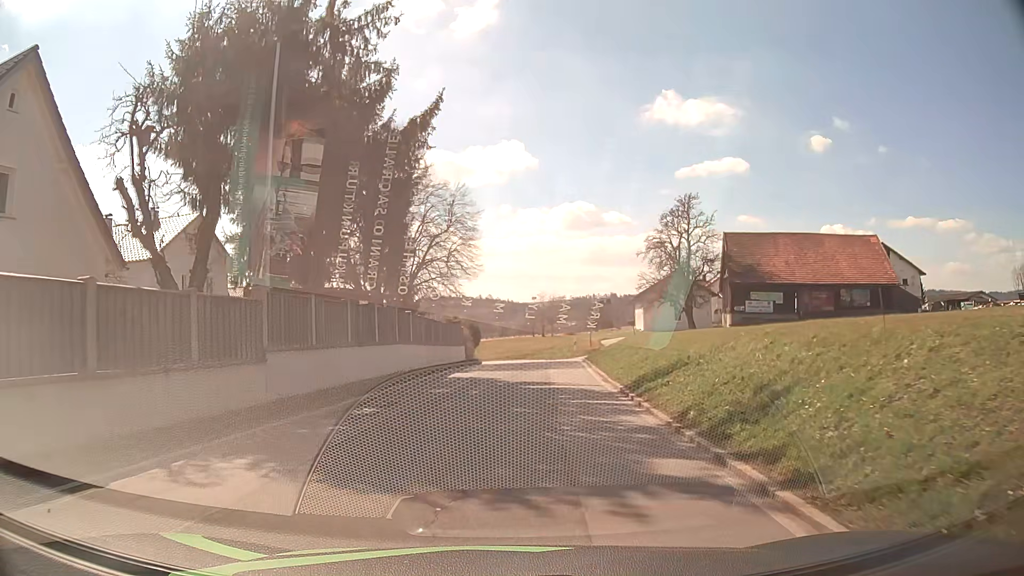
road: tertiary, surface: asphalt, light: Day
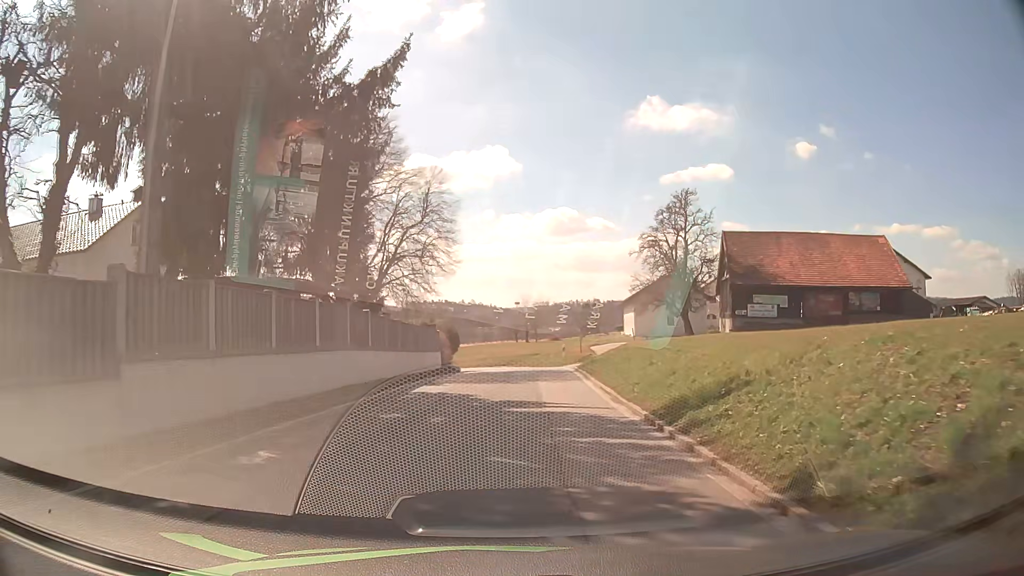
(+0.1, +4.8) m; +2°
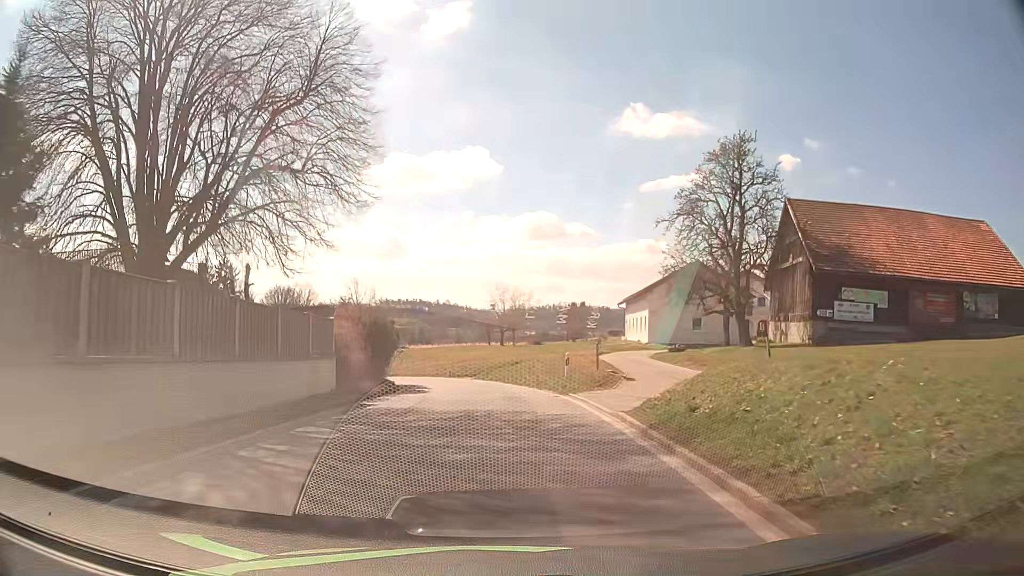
(+0.5, +19.5) m; +3°
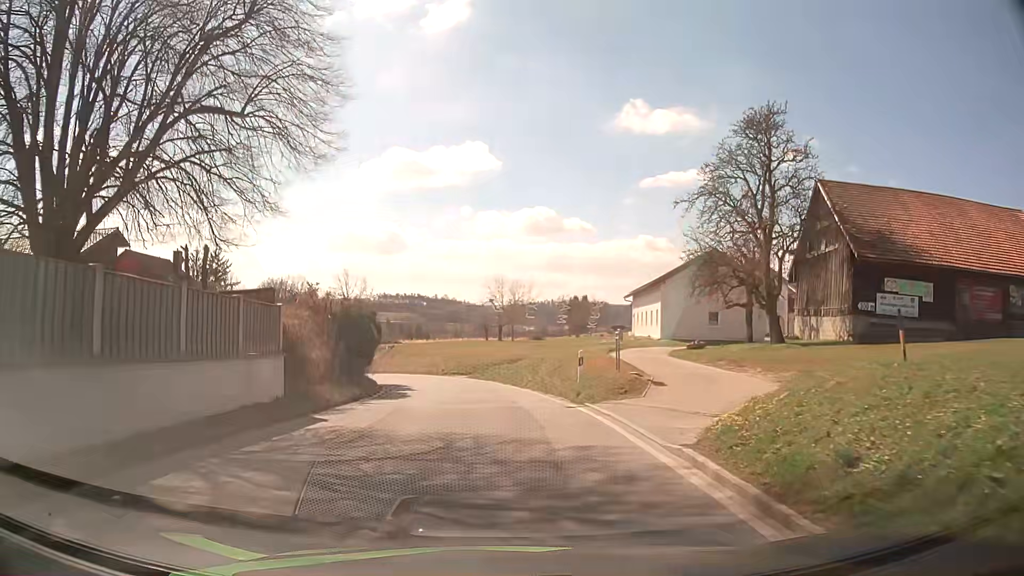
(0.0, +4.8) m; 0°
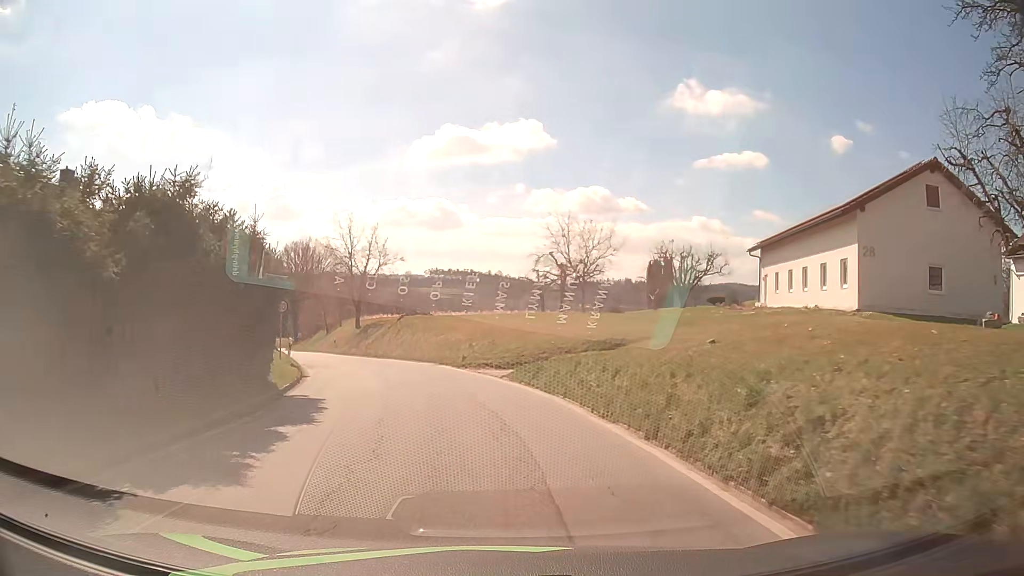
(-0.6, +23.1) m; -4°
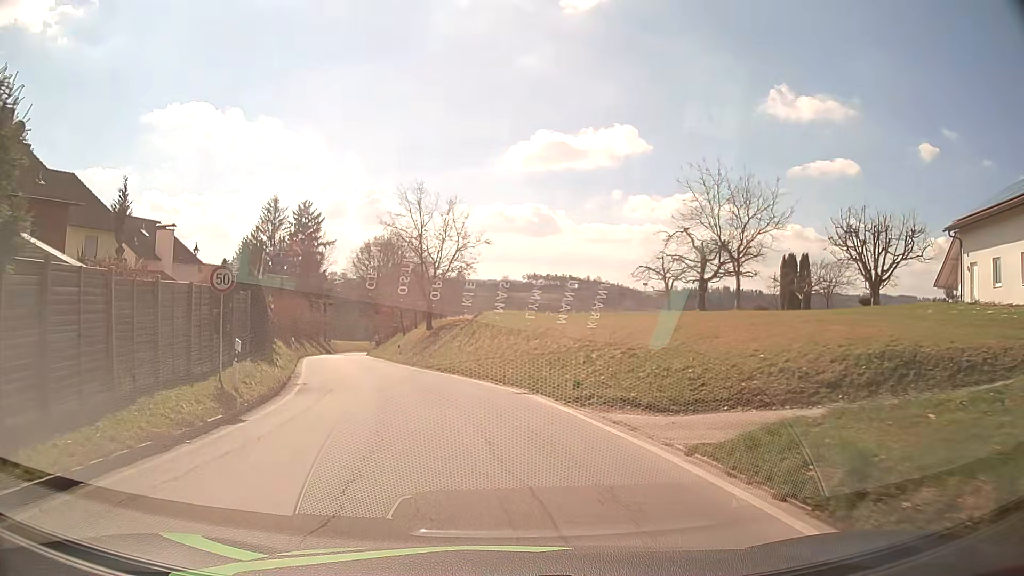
(-0.9, +13.6) m; -9°
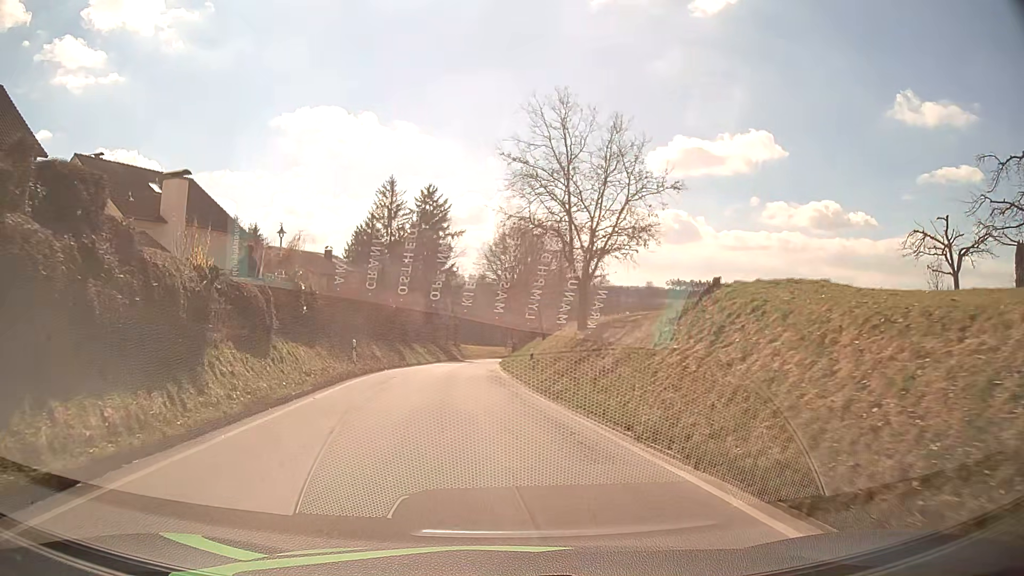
(-2.2, +18.5) m; -12°
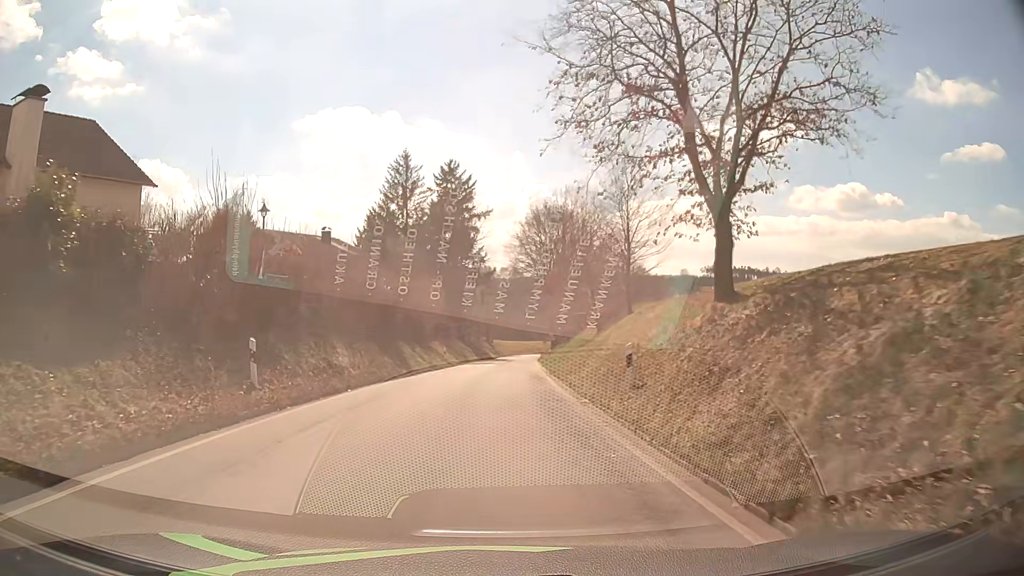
(-0.5, +15.1) m; -3°
(0, +10) (0, +20) (0, +30) (0, +40) (0, +50) (+1, +60) (+1, +70) (+1, +80) (+2, +90) (+3, +100) m
